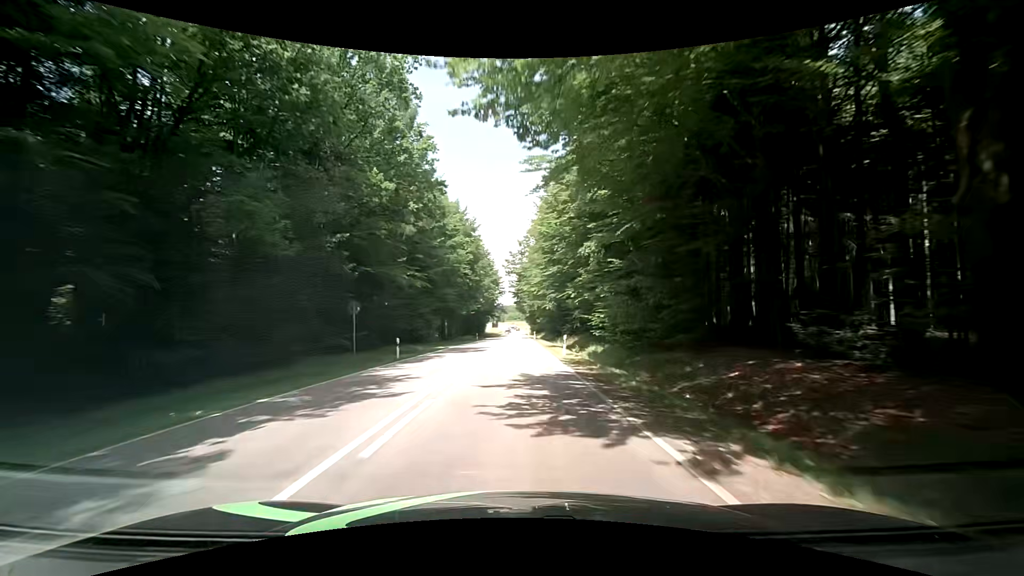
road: secondary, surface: asphalt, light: Day
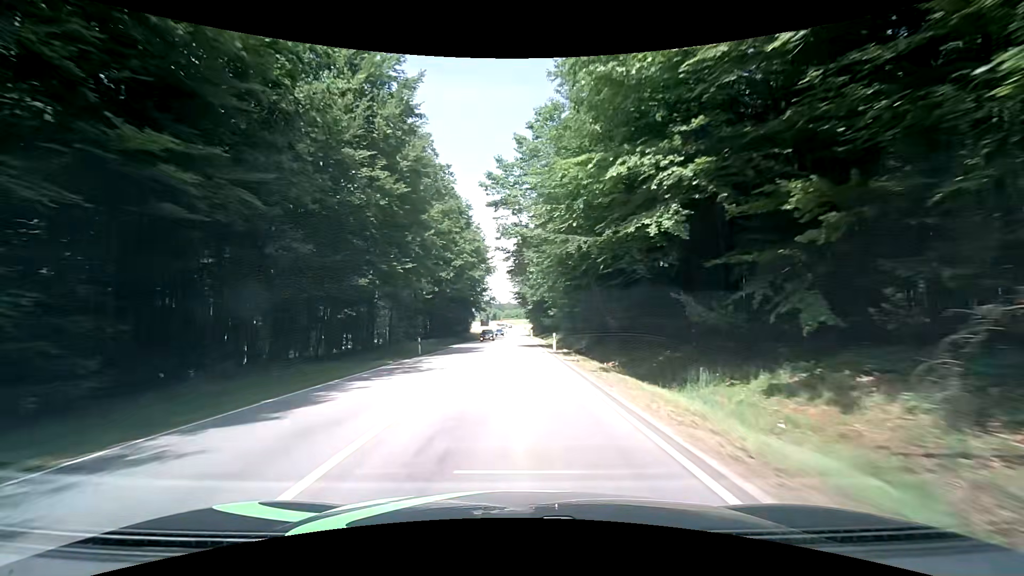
(-0.2, +43.1) m; +2°
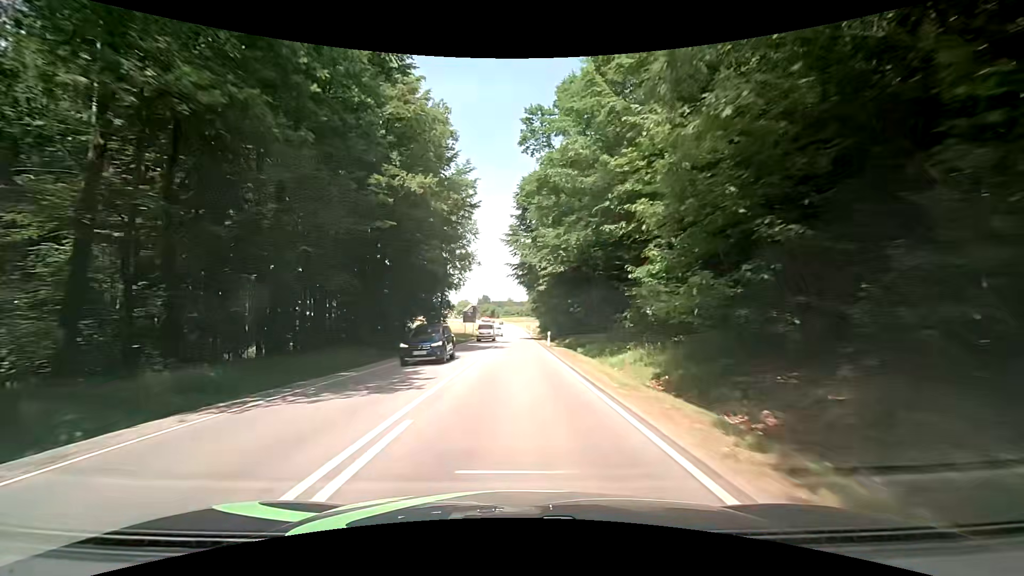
(-1.2, +42.6) m; -2°
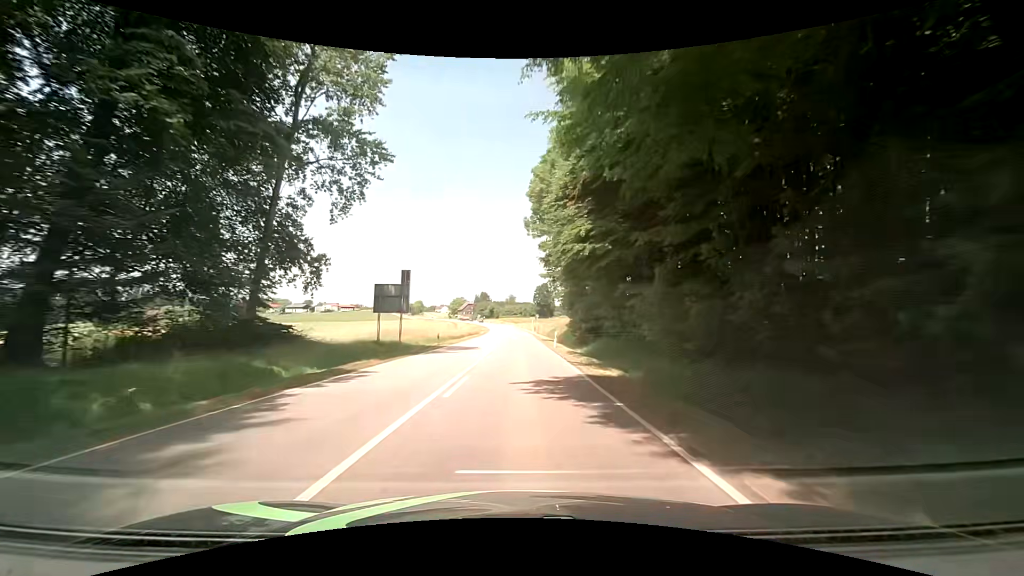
(+0.1, +53.3) m; 0°
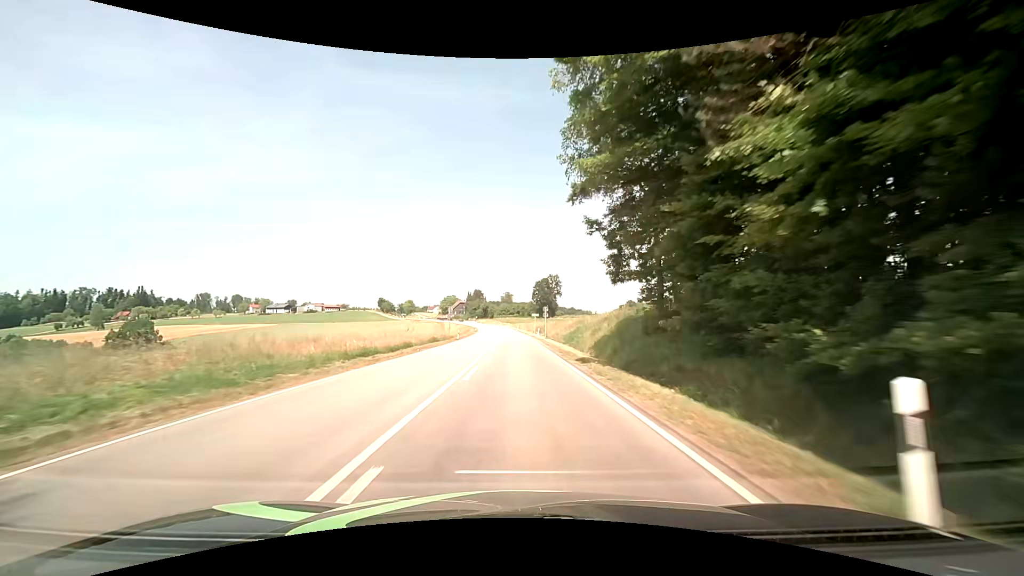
(+0.3, +32.9) m; +1°
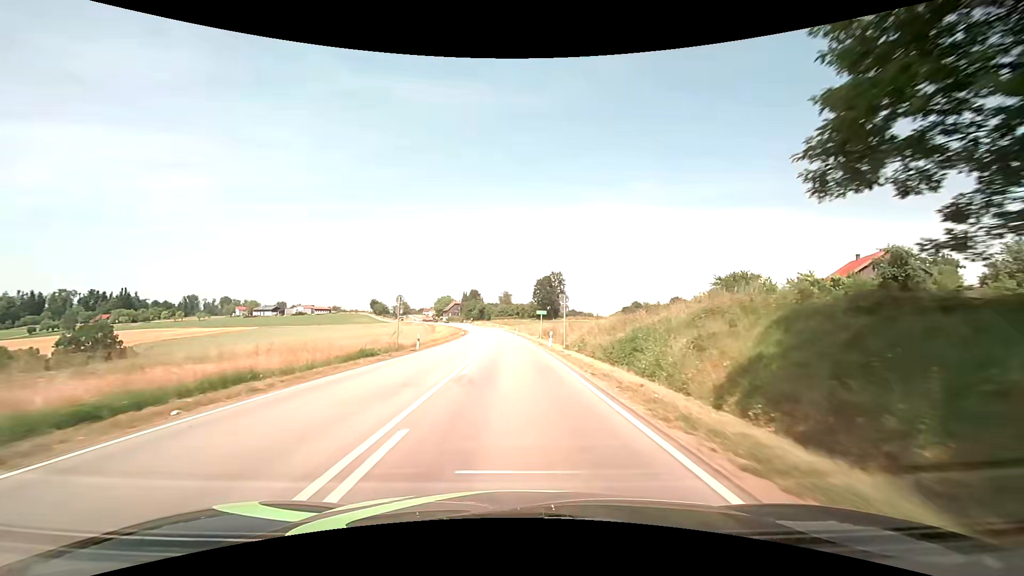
(-0.1, +22.1) m; 0°
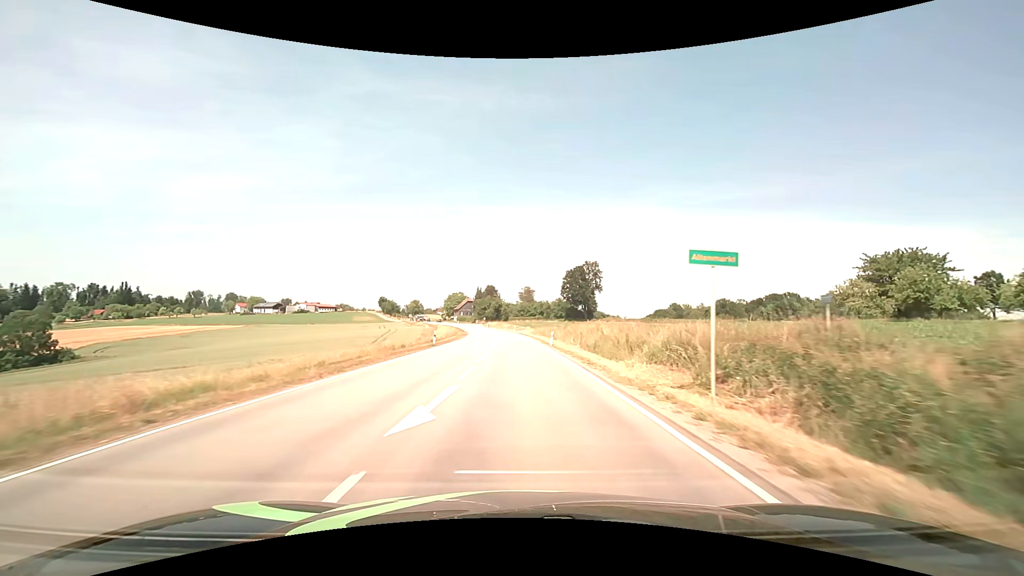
(-1.0, +43.7) m; -2°
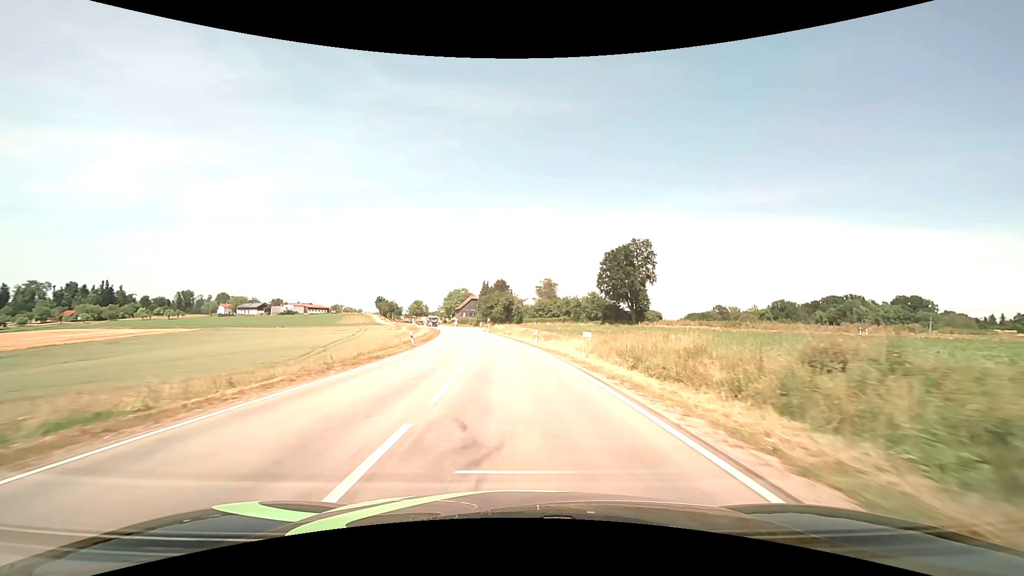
(-0.7, +51.5) m; -2°
(0, +10) (0, +20) (-1, +30) (-1, +40) (-2, +50) (-4, +60) (-5, +70) (-6, +80) (-8, +90) (-10, +99) m
